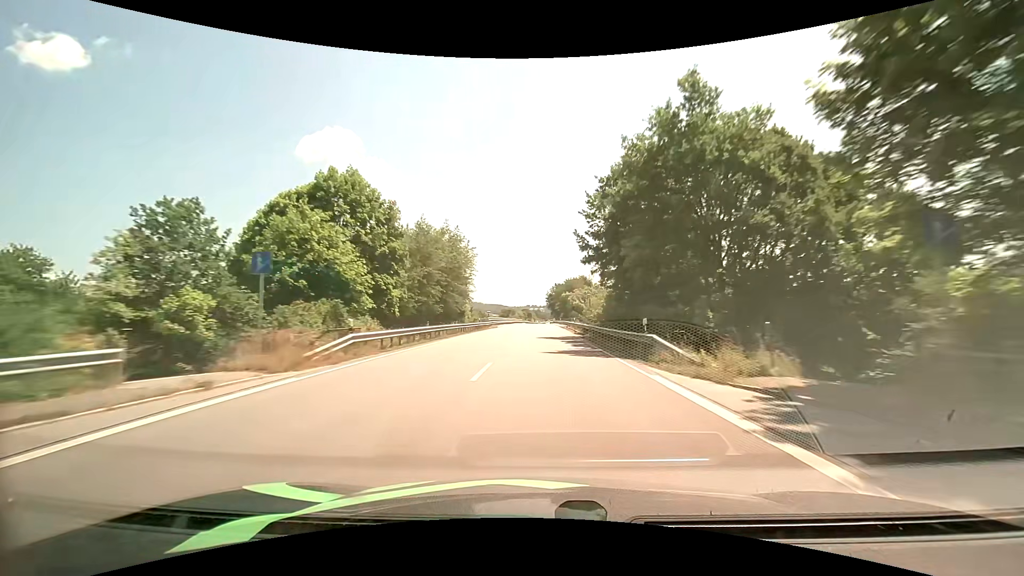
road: primary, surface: asphalt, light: Day
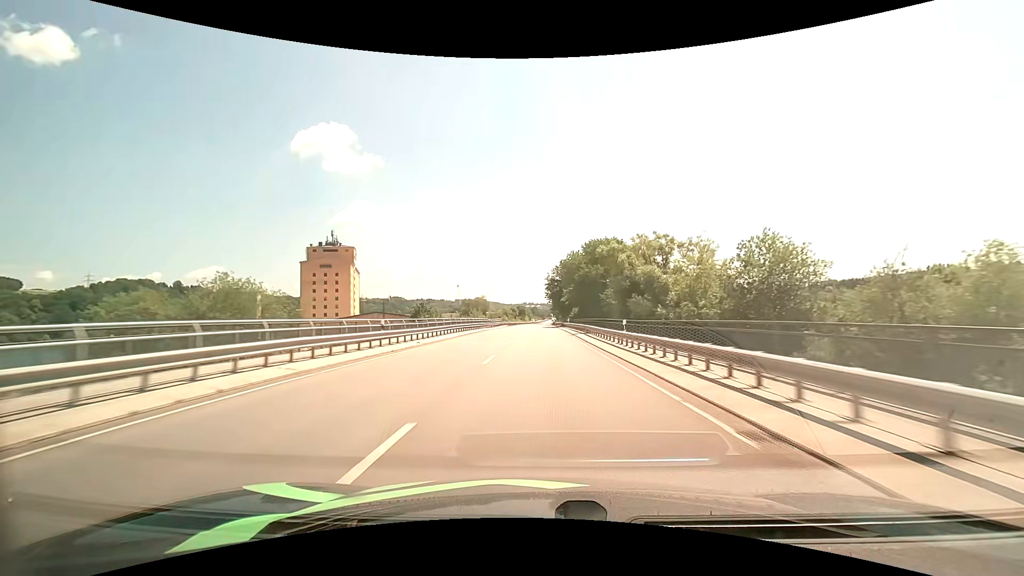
(+0.7, +80.2) m; +1°
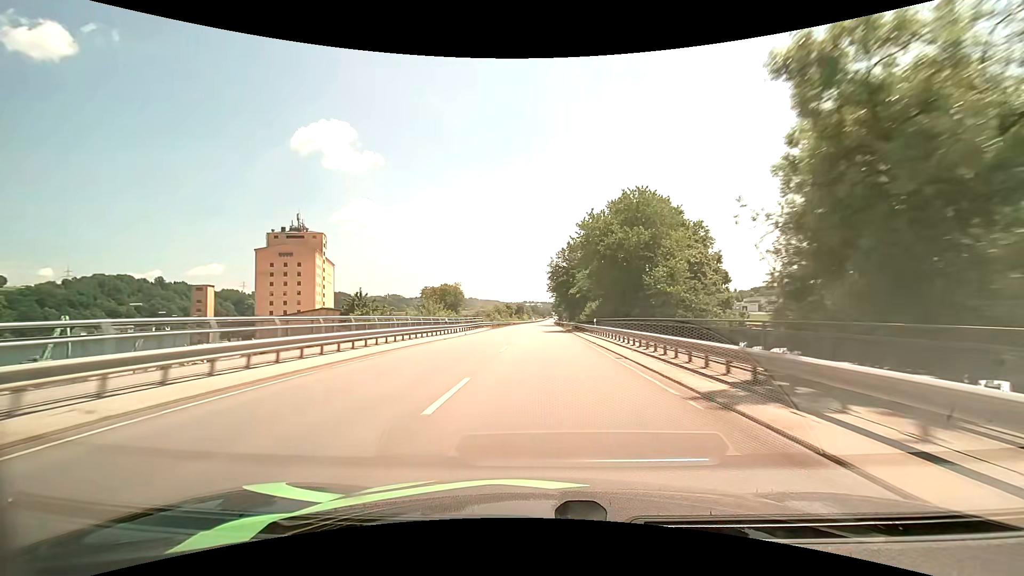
(0.0, +31.7) m; 0°
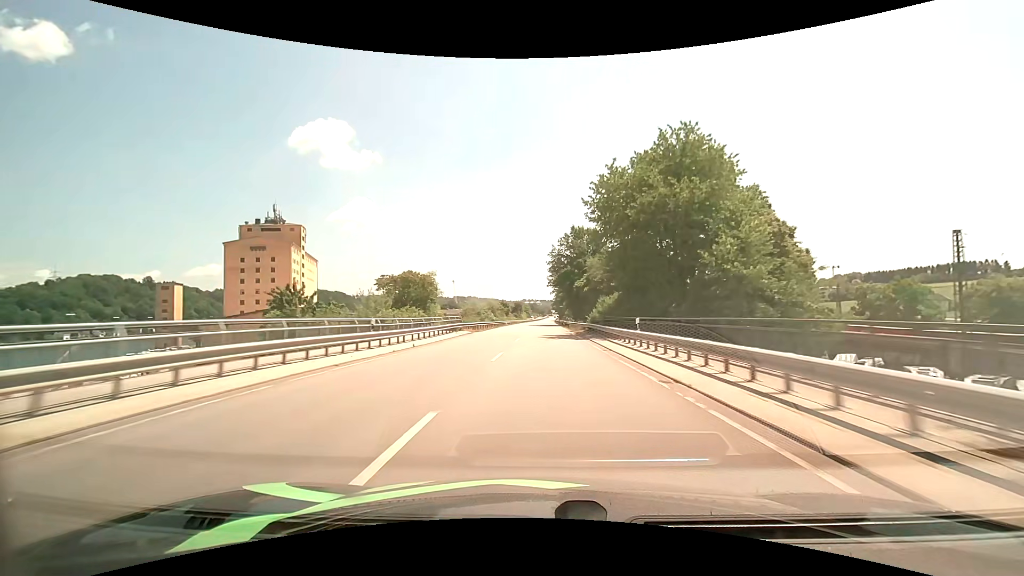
(0.0, +15.8) m; 0°
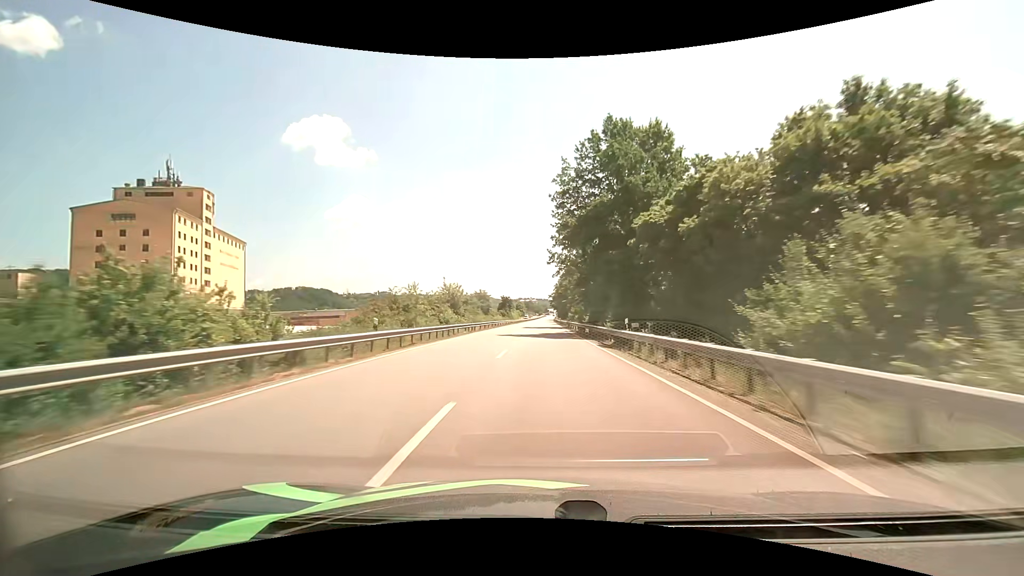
(+0.1, +47.5) m; +1°
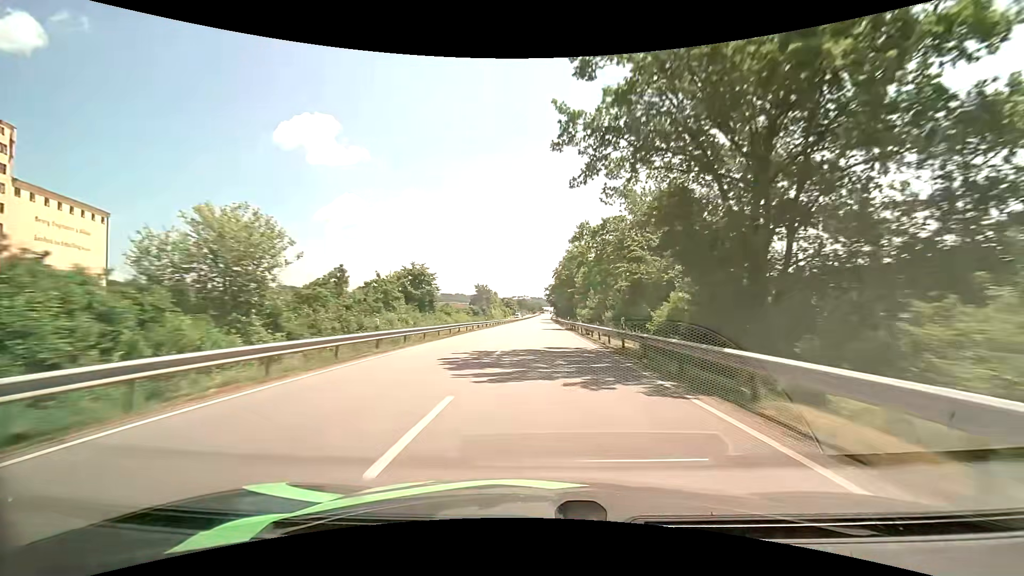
(+0.2, +47.6) m; +1°
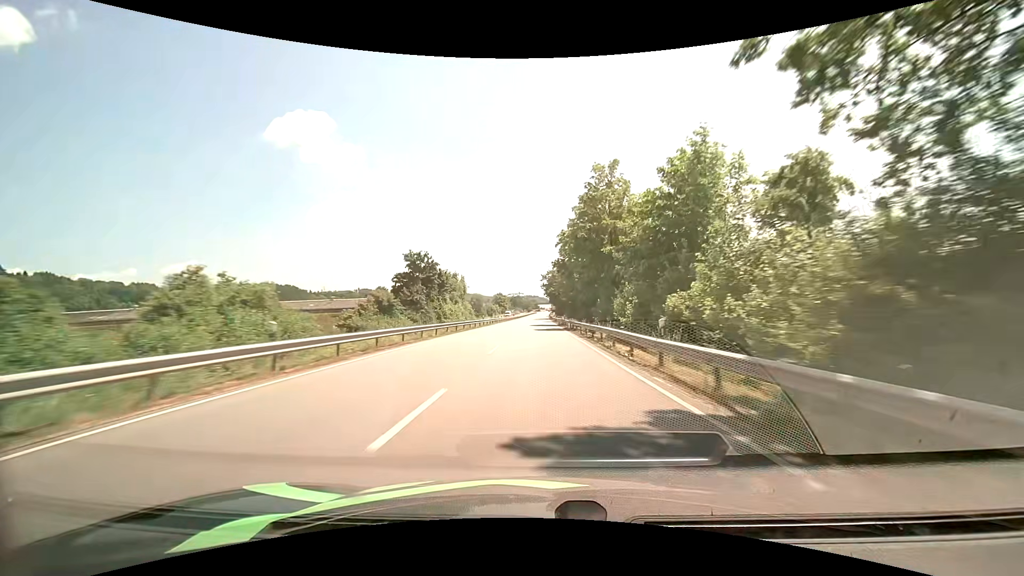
(+0.2, +47.3) m; +1°
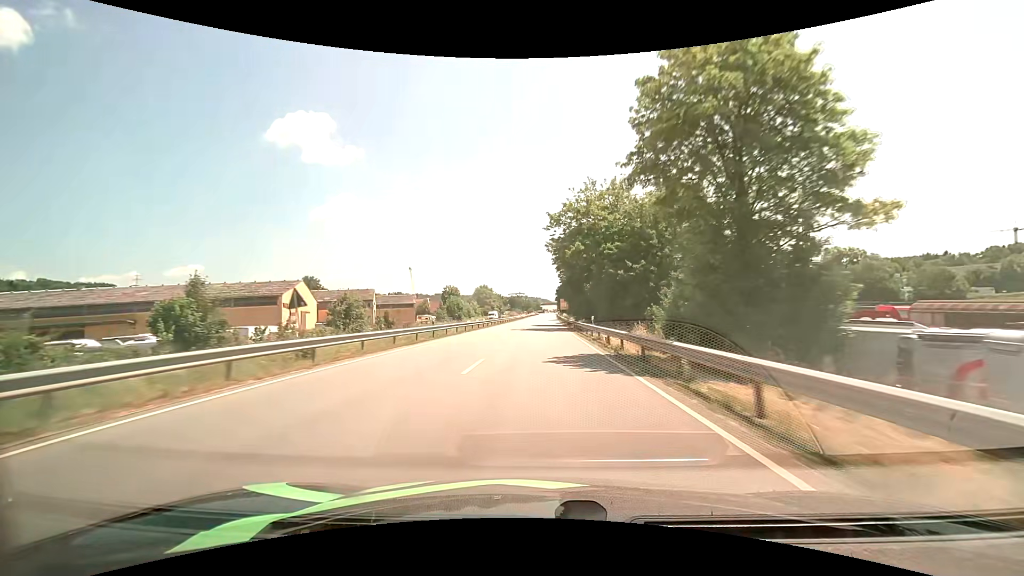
(-0.2, +77.9) m; 0°
(0, +10) (0, +20) (0, +30) (0, +40) (0, +50) (0, +60) (0, +70) (0, +80) (+1, +90) (+1, +100) m
